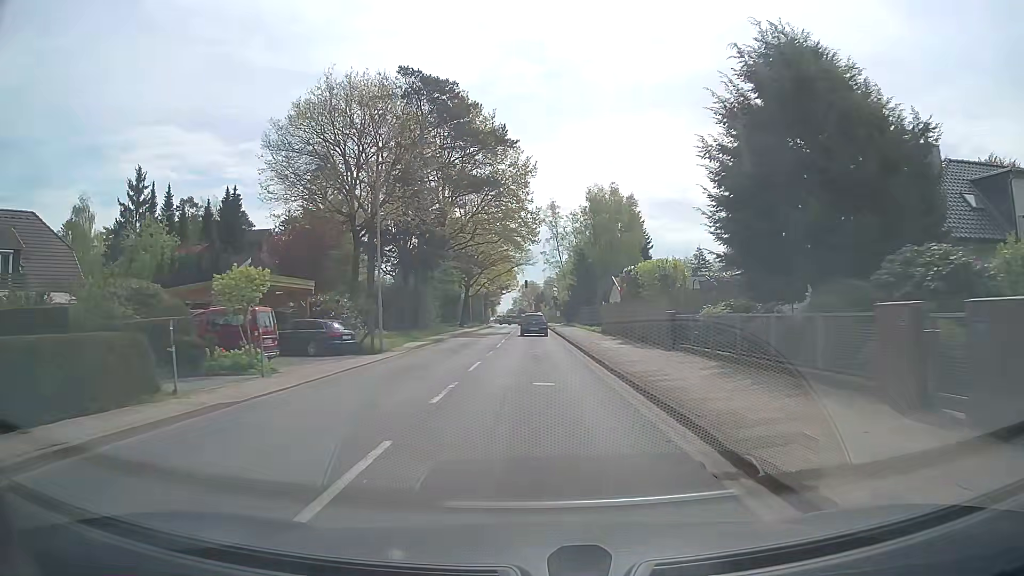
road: tertiary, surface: asphalt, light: Day
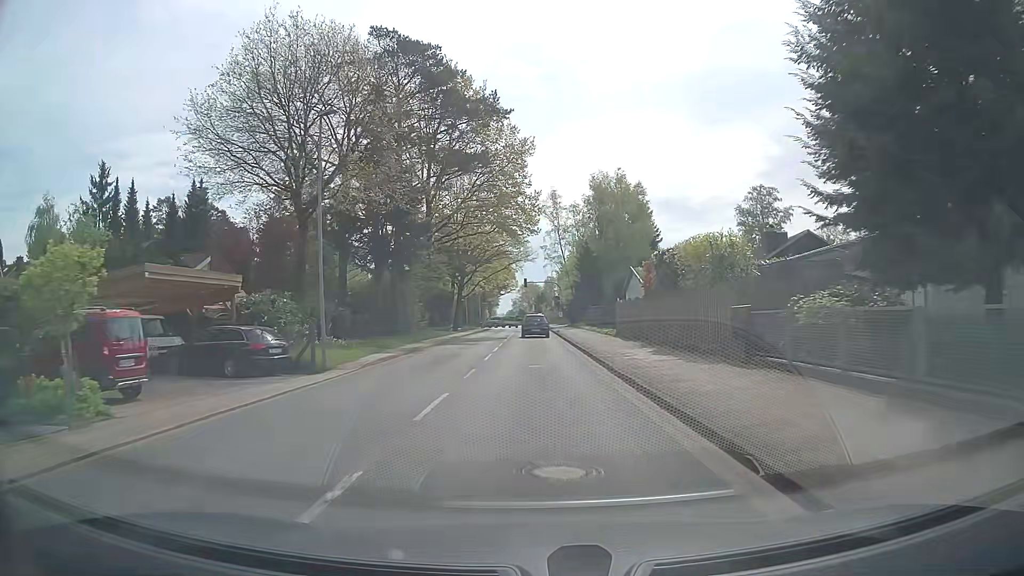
(0.0, +7.7) m; 0°
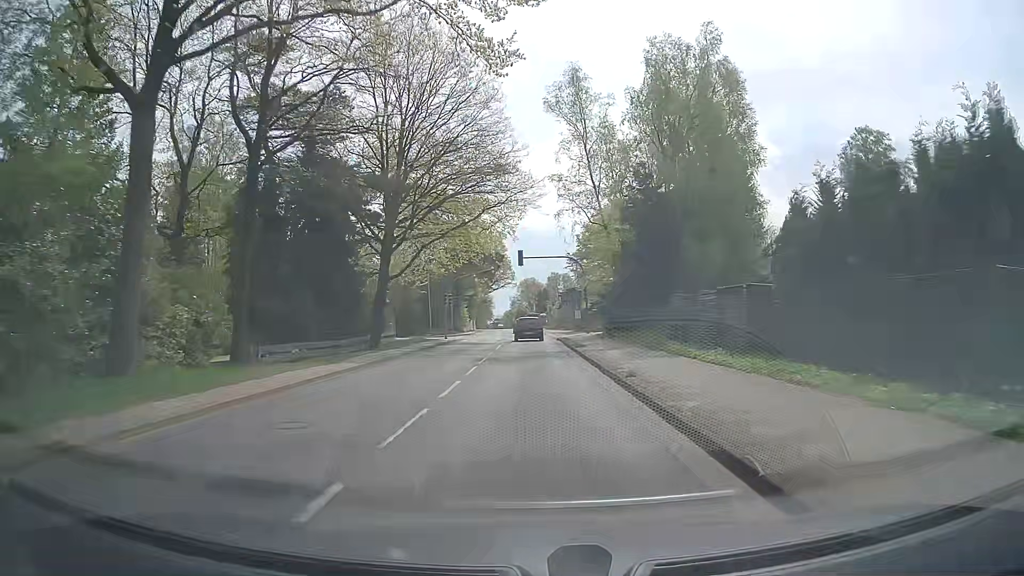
(-0.1, +38.2) m; 0°
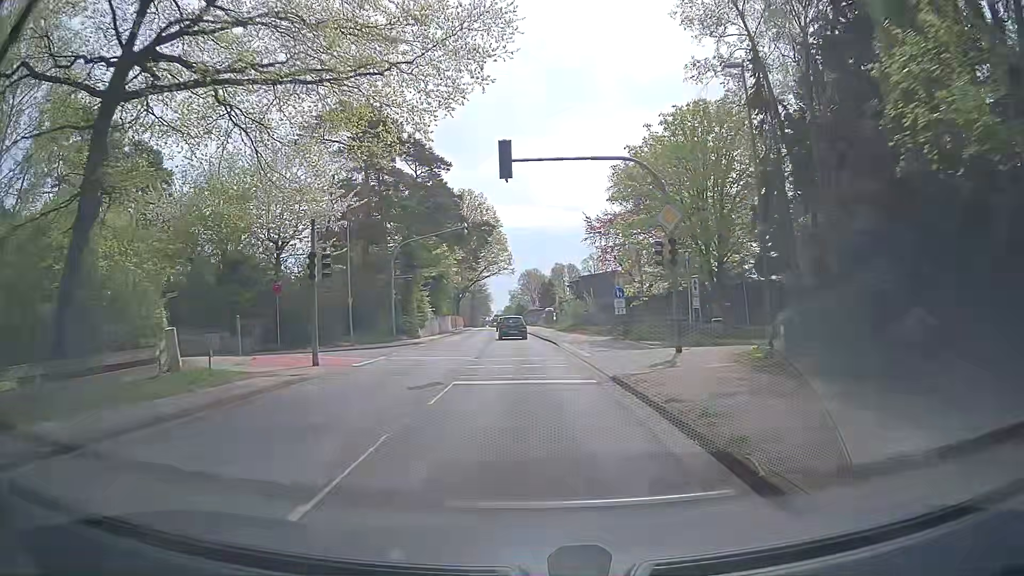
(-0.2, +30.5) m; -1°
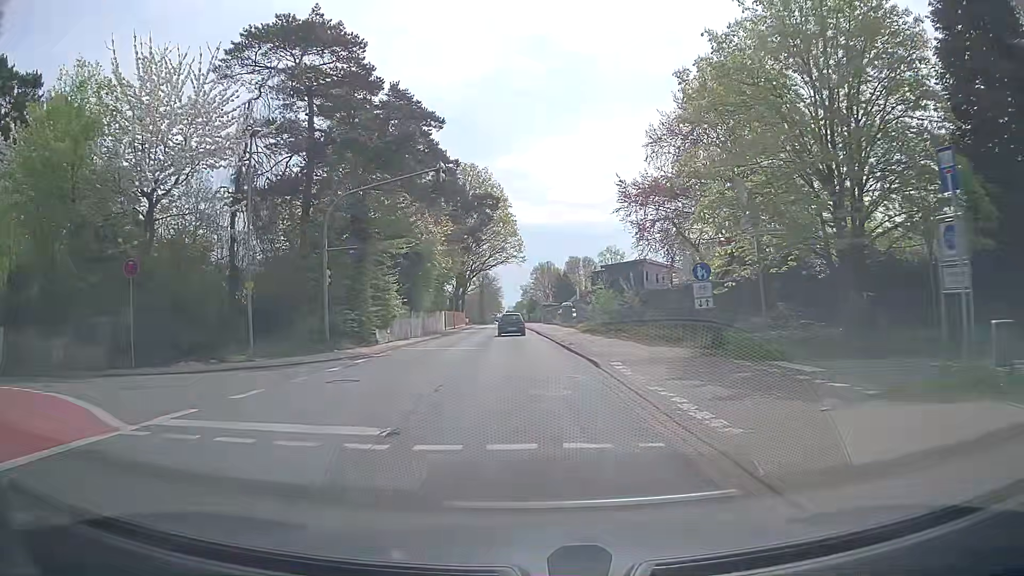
(-0.1, +15.3) m; -2°
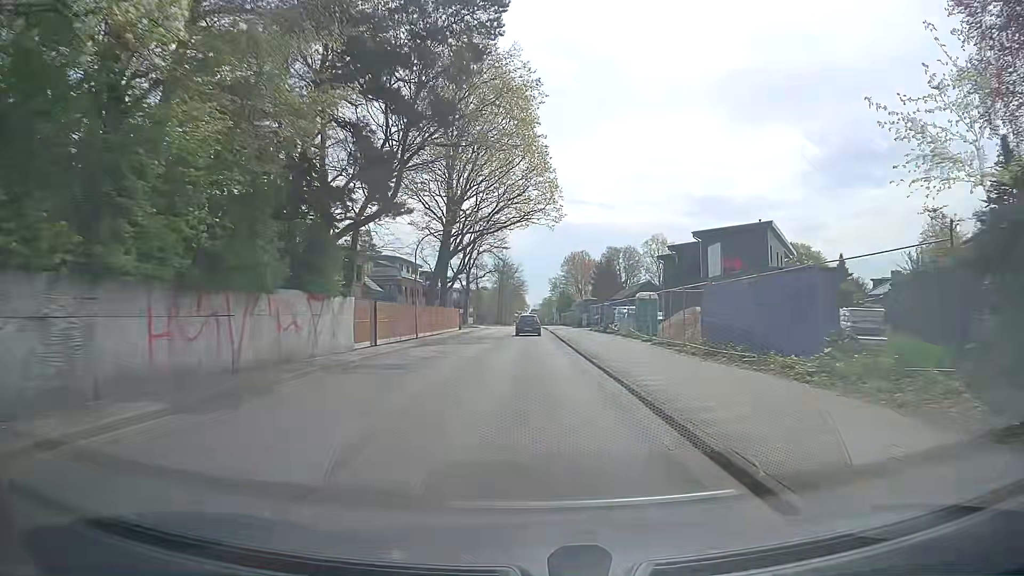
(-0.5, +38.3) m; -1°
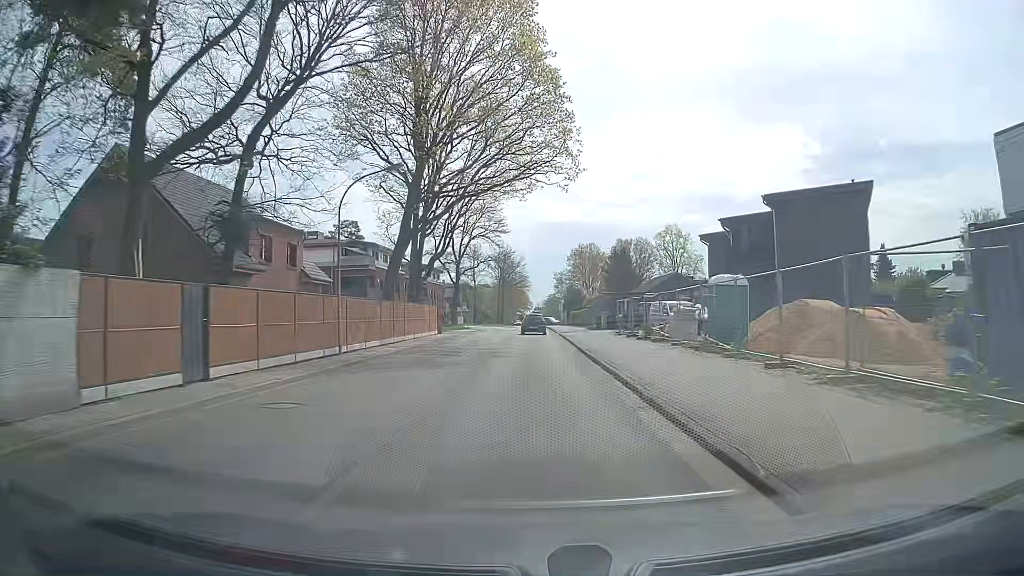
(-0.1, +15.3) m; -1°
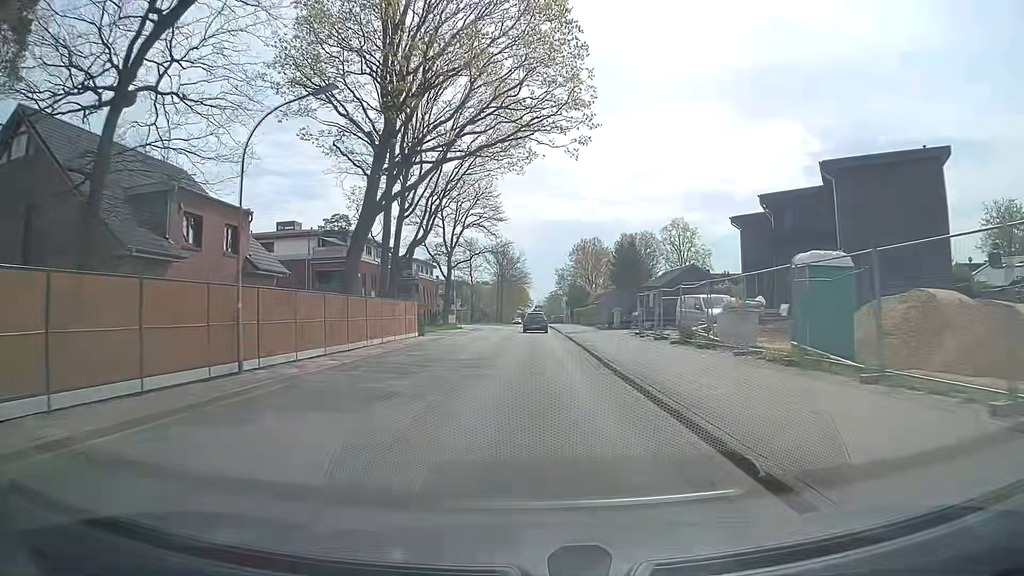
(0.0, +7.7) m; 0°
(0, +10) (0, +20) (0, +30) (0, +40) (0, +50) (0, +60) (0, +70) (0, +80) (0, +90) (0, +100) m
